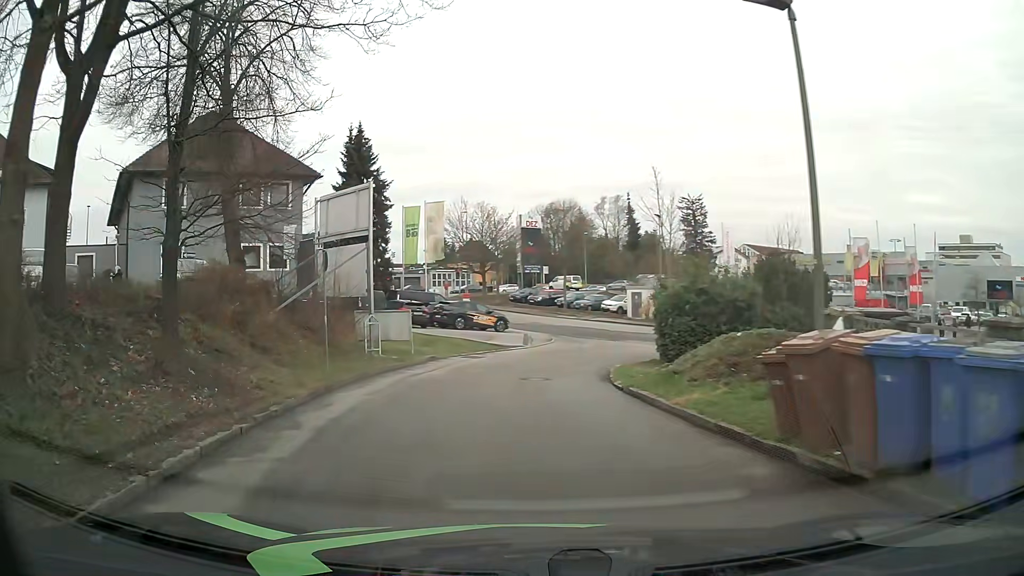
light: Day
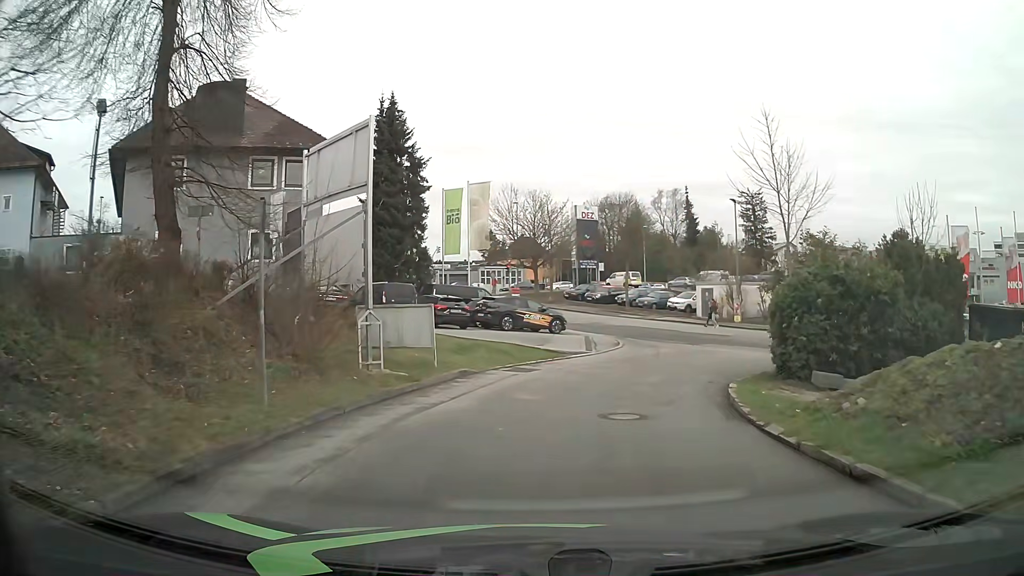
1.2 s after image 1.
(-0.6, +6.5) m; -6°
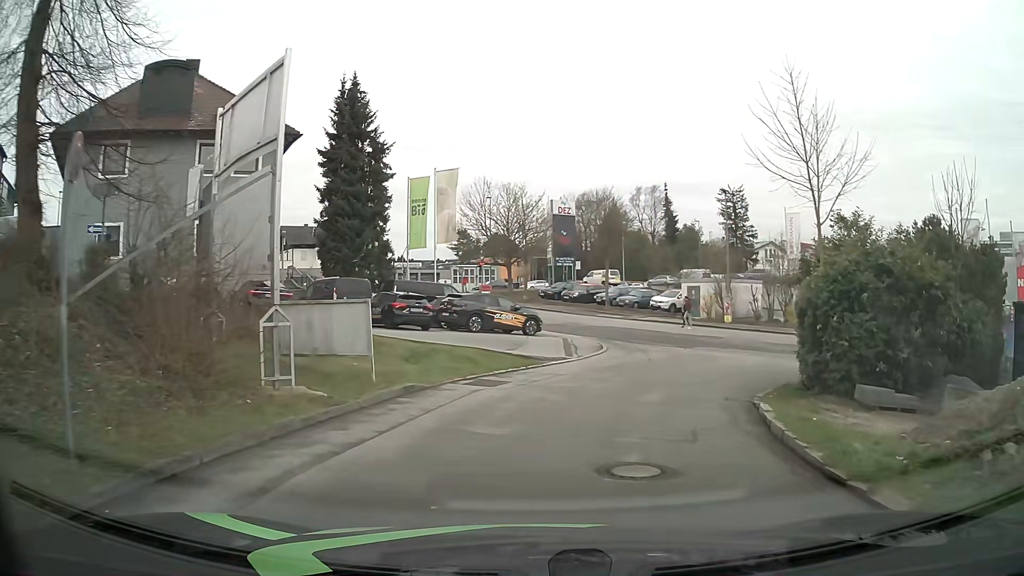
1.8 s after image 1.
(+0.1, +3.6) m; +2°
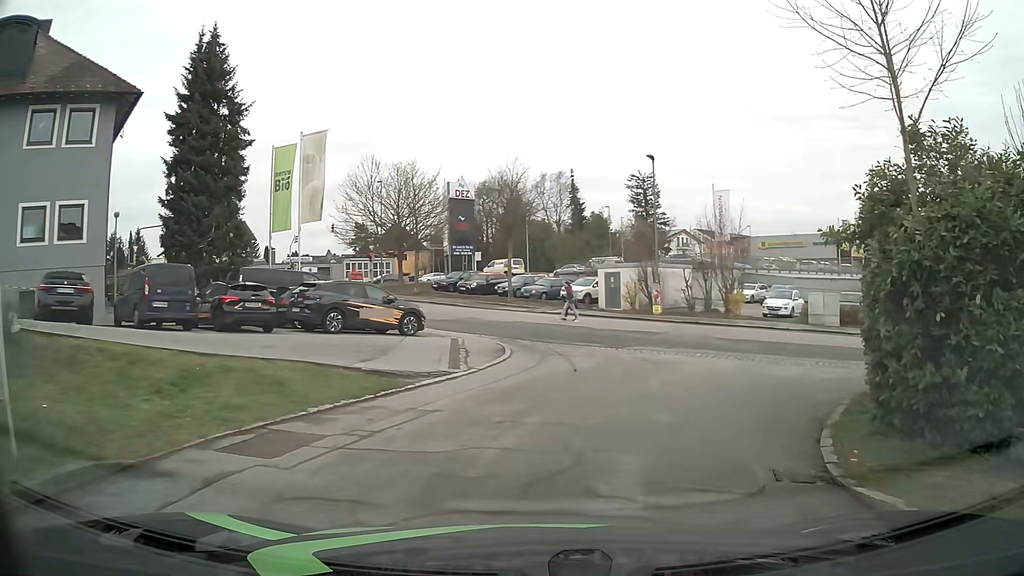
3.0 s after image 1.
(+0.6, +6.9) m; +8°
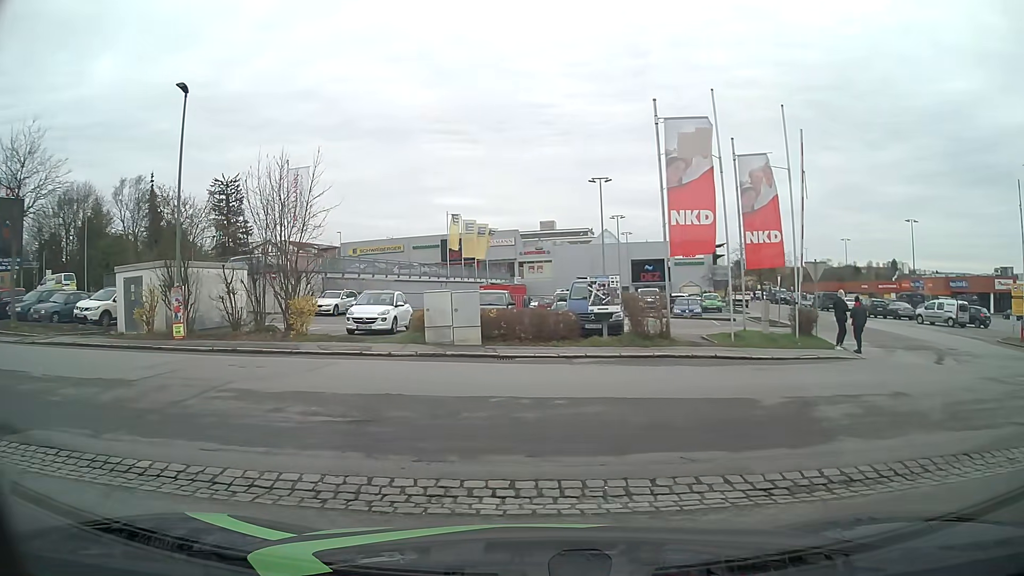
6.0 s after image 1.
(+3.6, +12.4) m; +35°
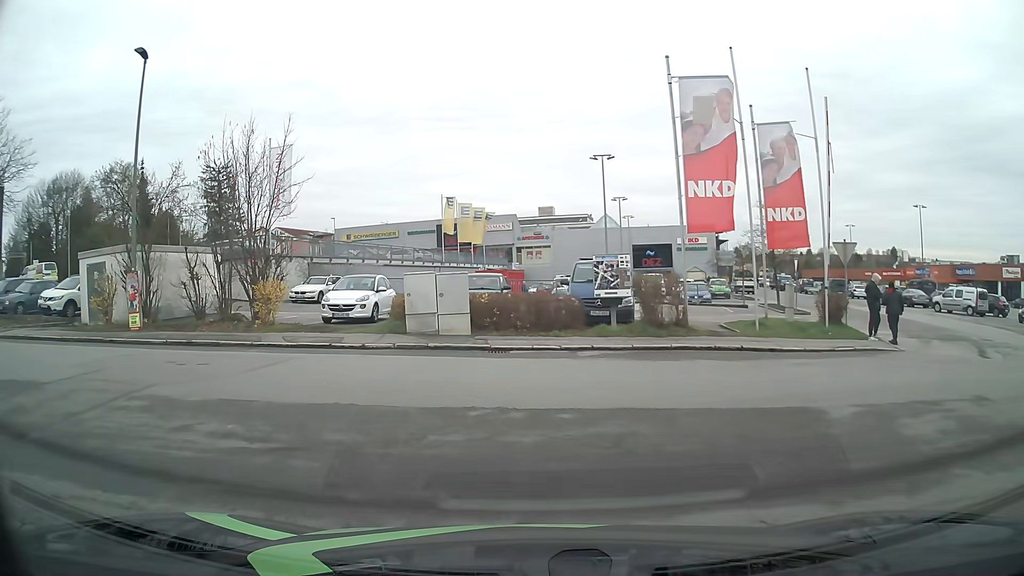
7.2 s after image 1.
(0.0, +2.3) m; 0°
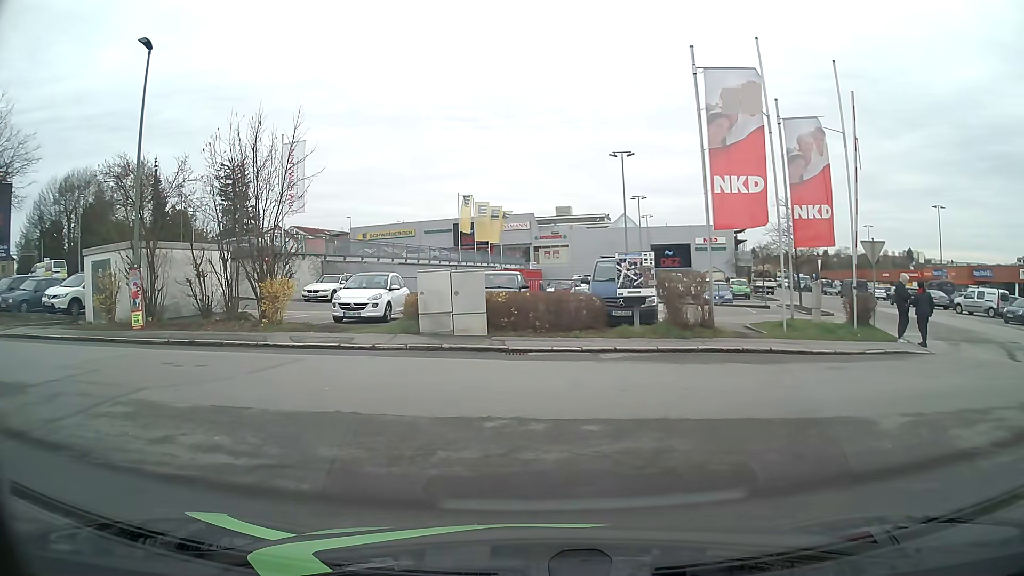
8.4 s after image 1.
(0.0, +0.7) m; 0°
